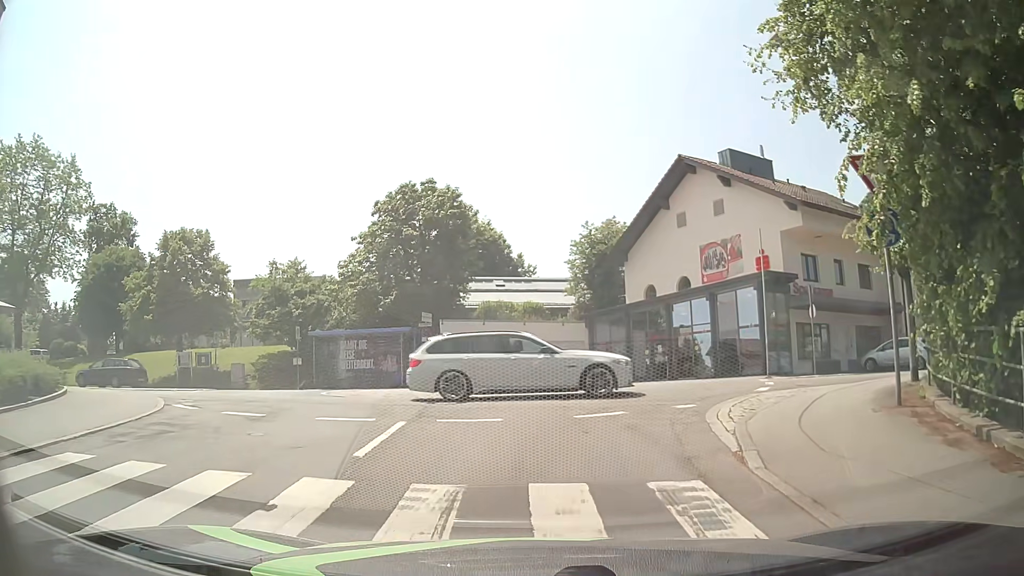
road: unclassified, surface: asphalt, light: Day
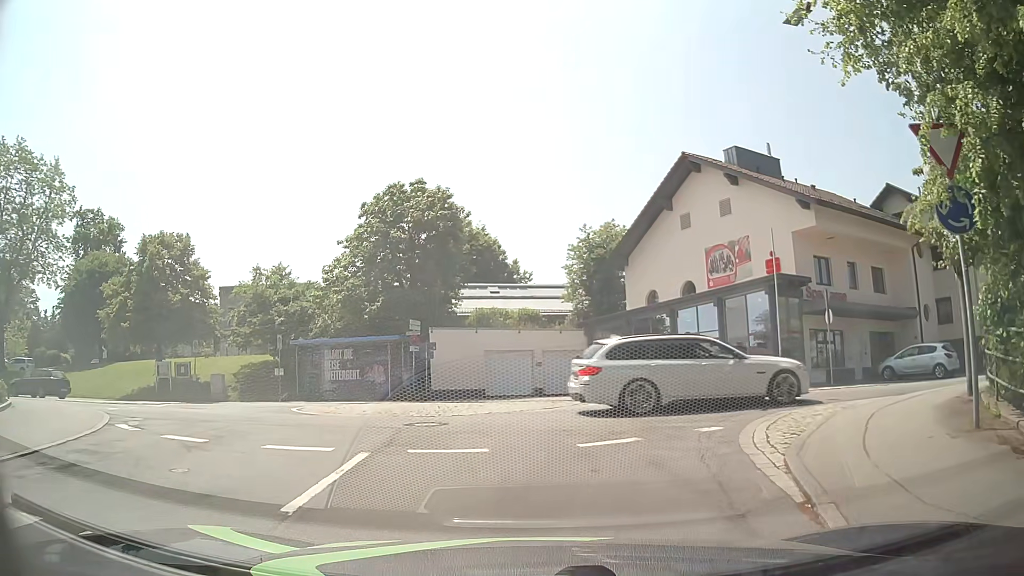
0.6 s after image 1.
(0.0, +2.0) m; -2°
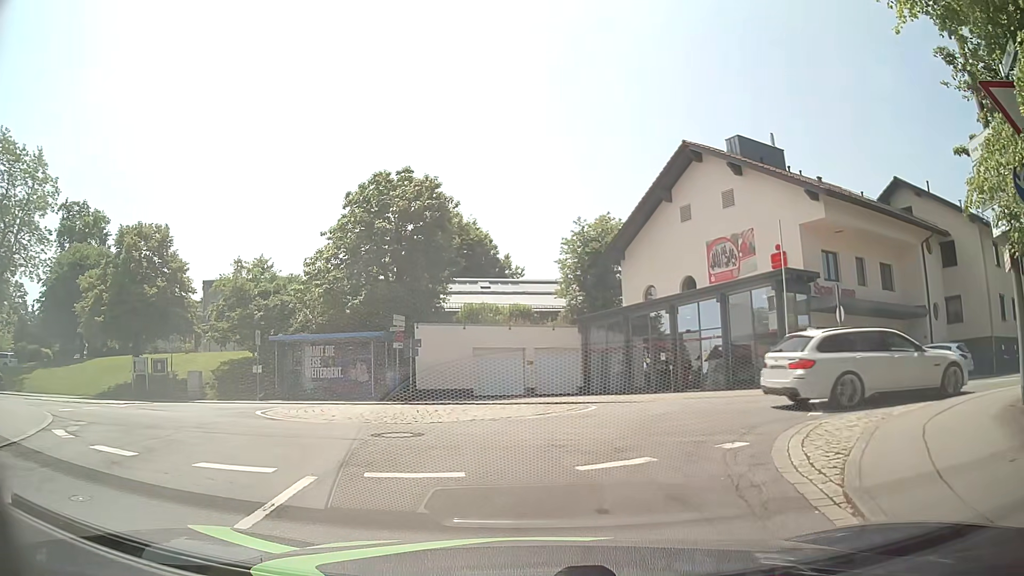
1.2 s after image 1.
(0.0, +1.7) m; +1°
